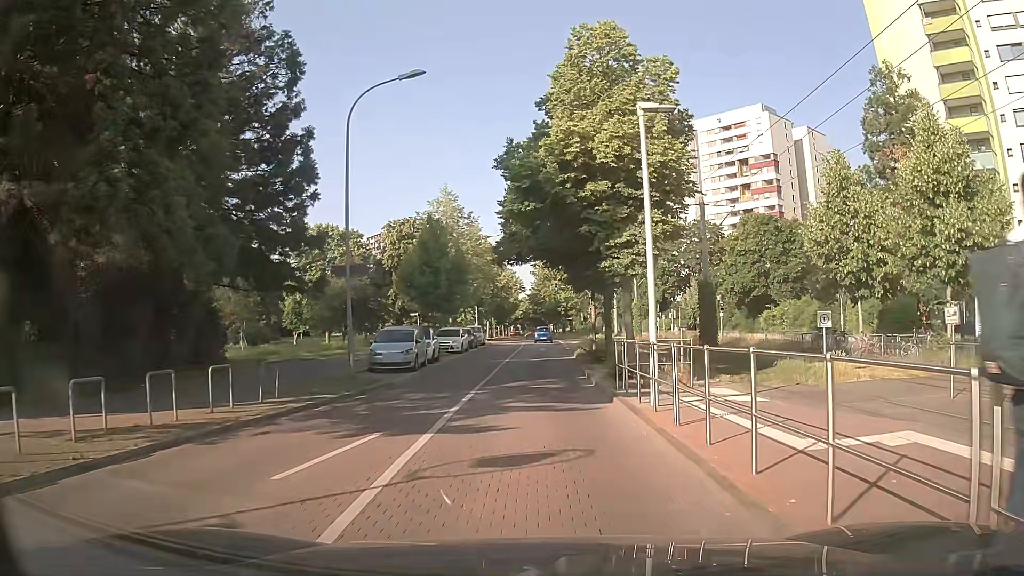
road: residential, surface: asphalt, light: Day
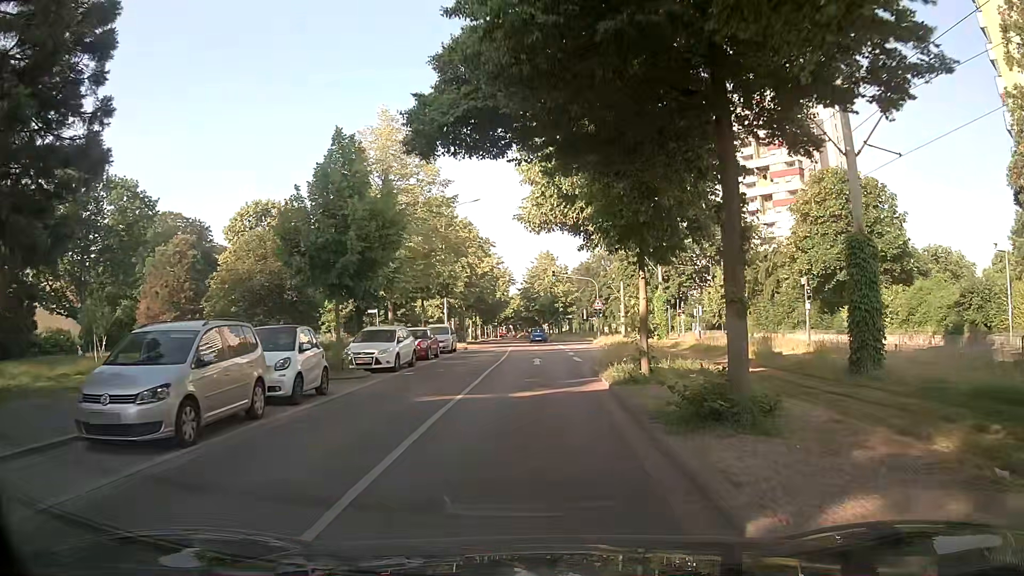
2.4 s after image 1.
(0.0, +16.2) m; -1°
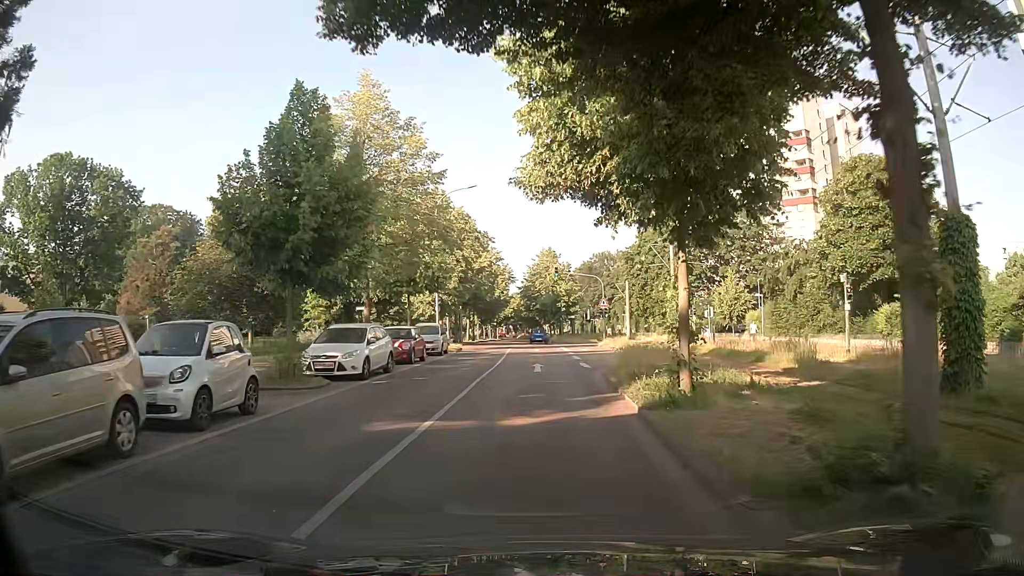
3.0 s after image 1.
(0.0, +4.1) m; +1°
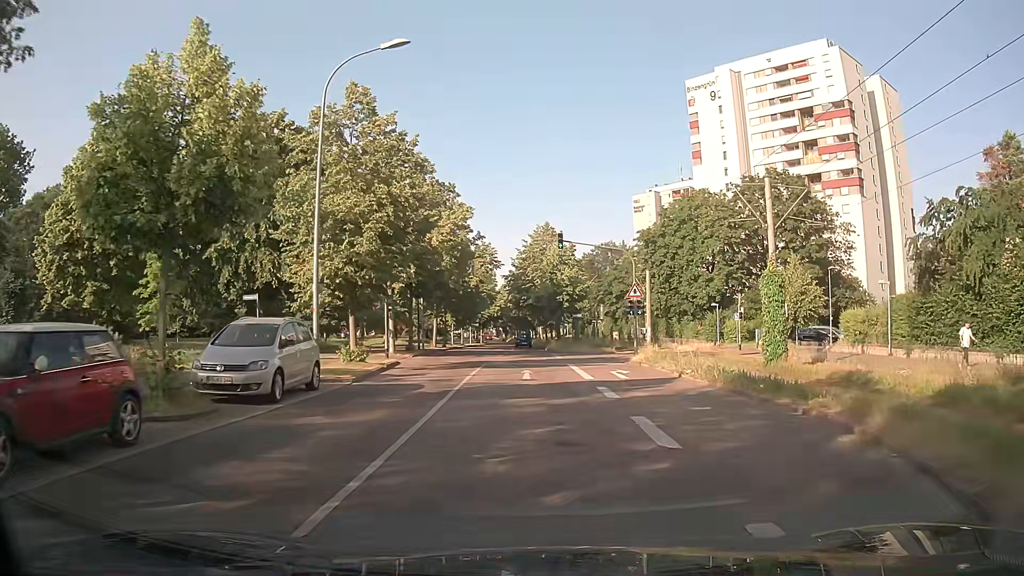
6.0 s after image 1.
(-0.1, +20.6) m; 0°
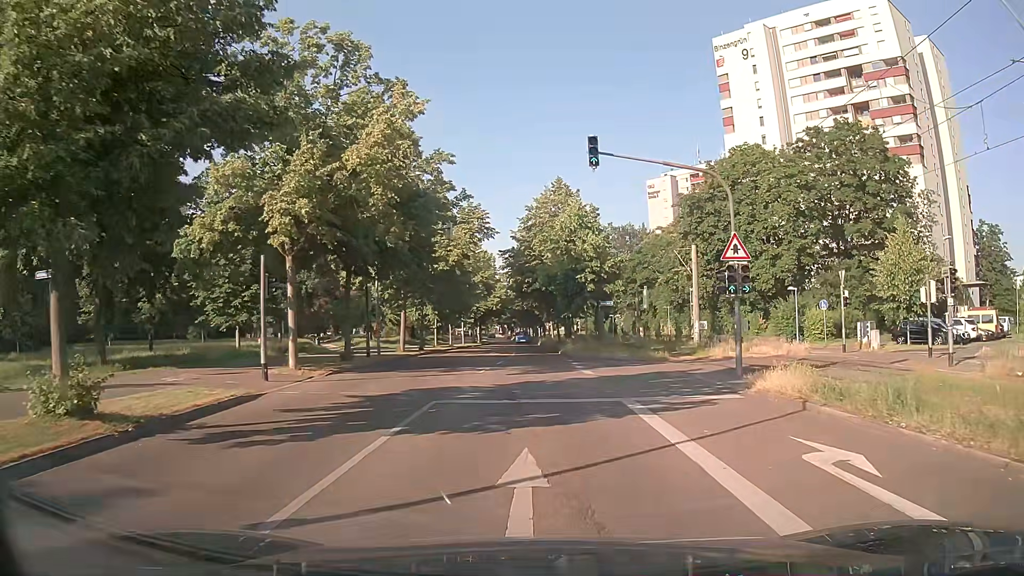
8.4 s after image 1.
(0.0, +16.7) m; 0°
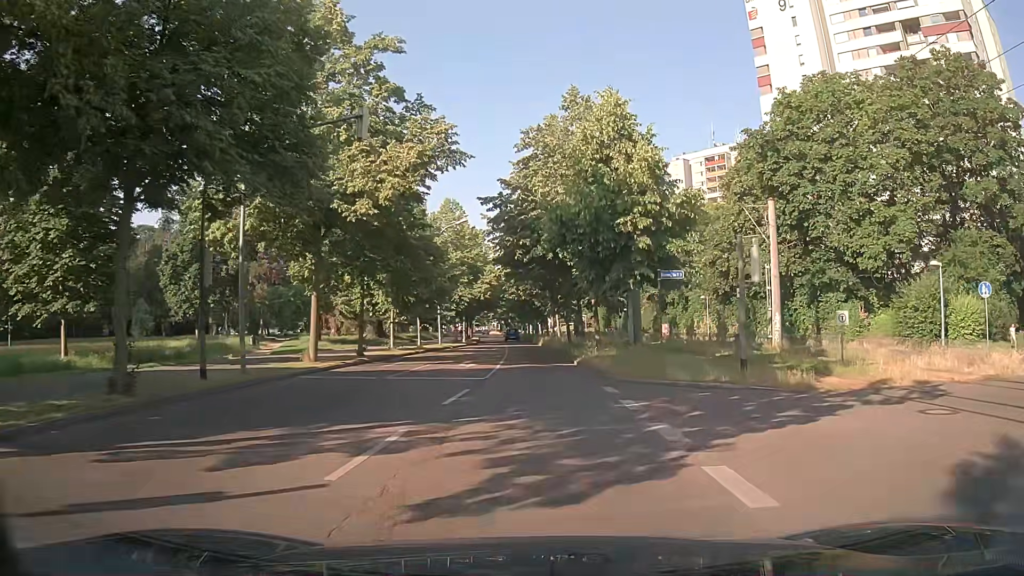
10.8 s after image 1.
(-0.2, +16.5) m; -1°
